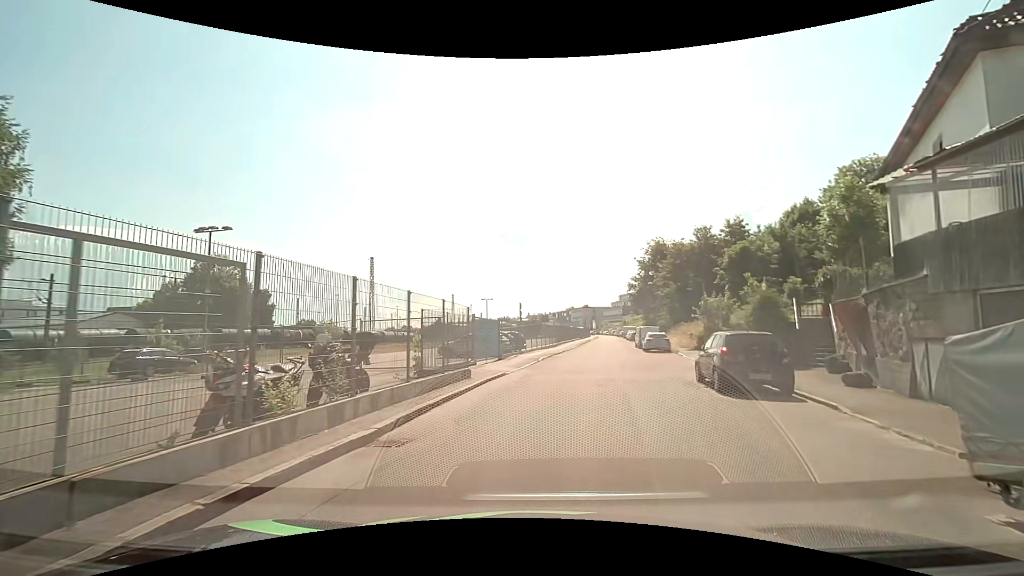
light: Day
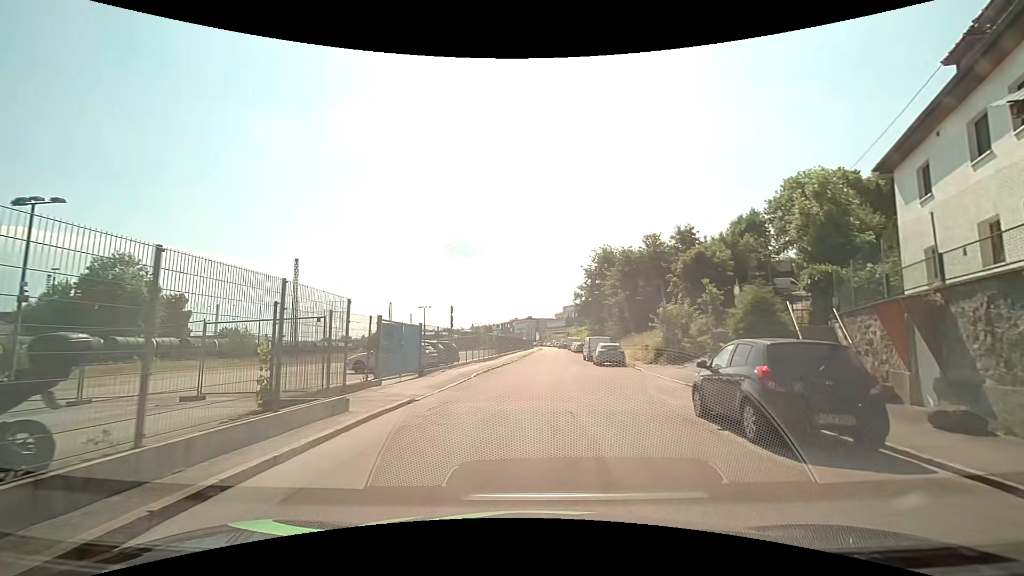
(+0.4, +5.6) m; +7°
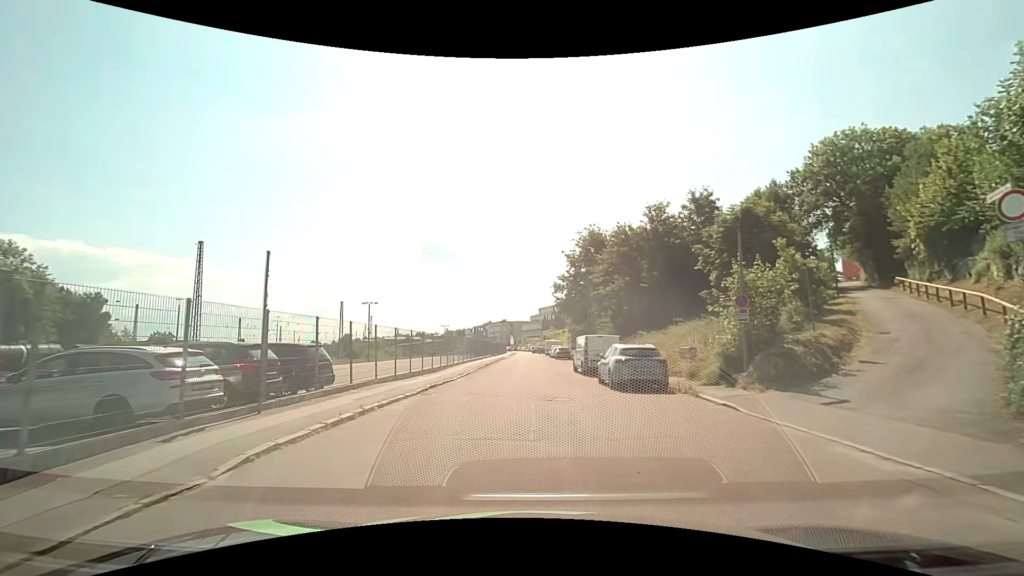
(+0.7, +15.9) m; +3°
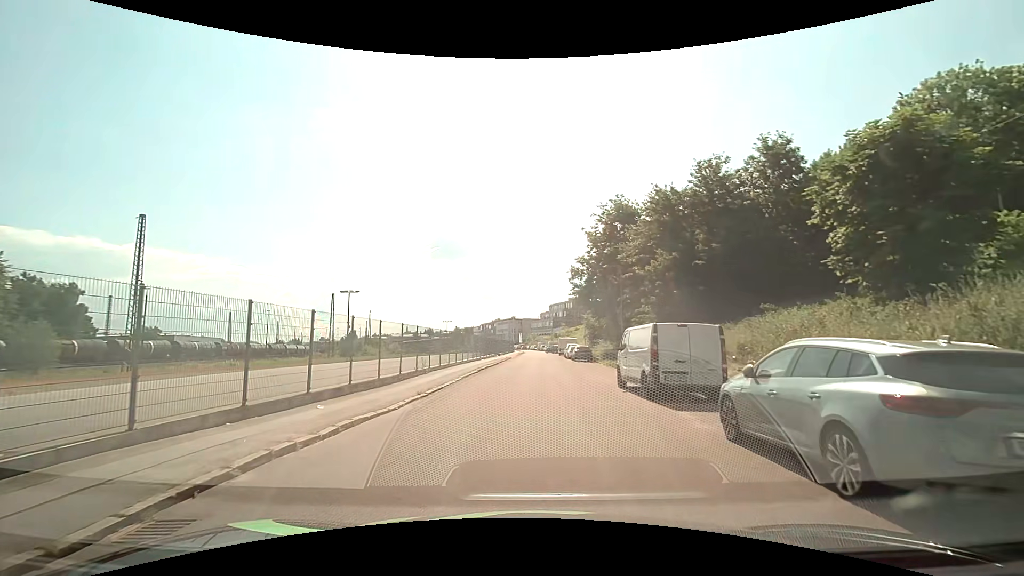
(-0.1, +11.5) m; -1°
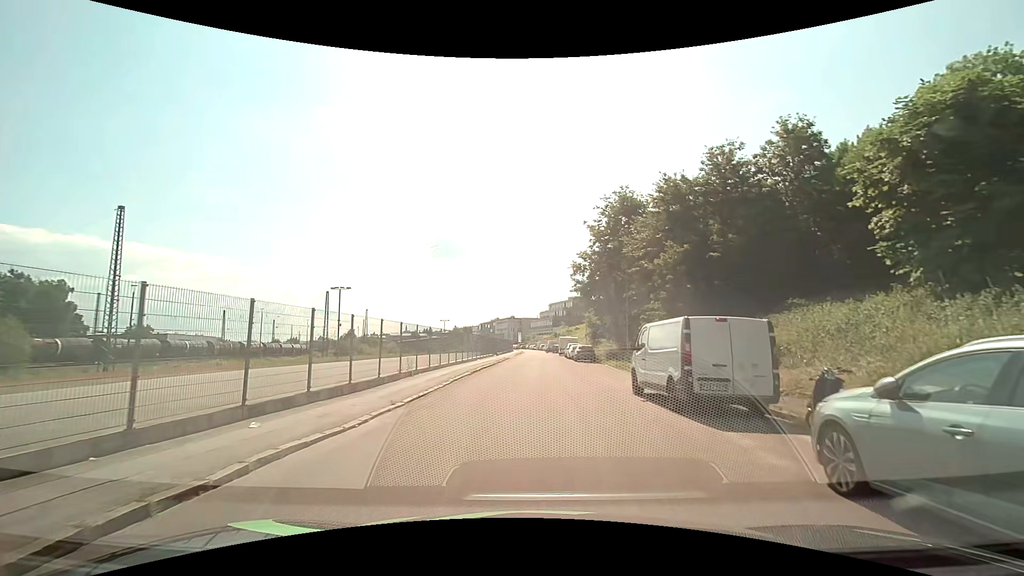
(0.0, +2.6) m; 0°
